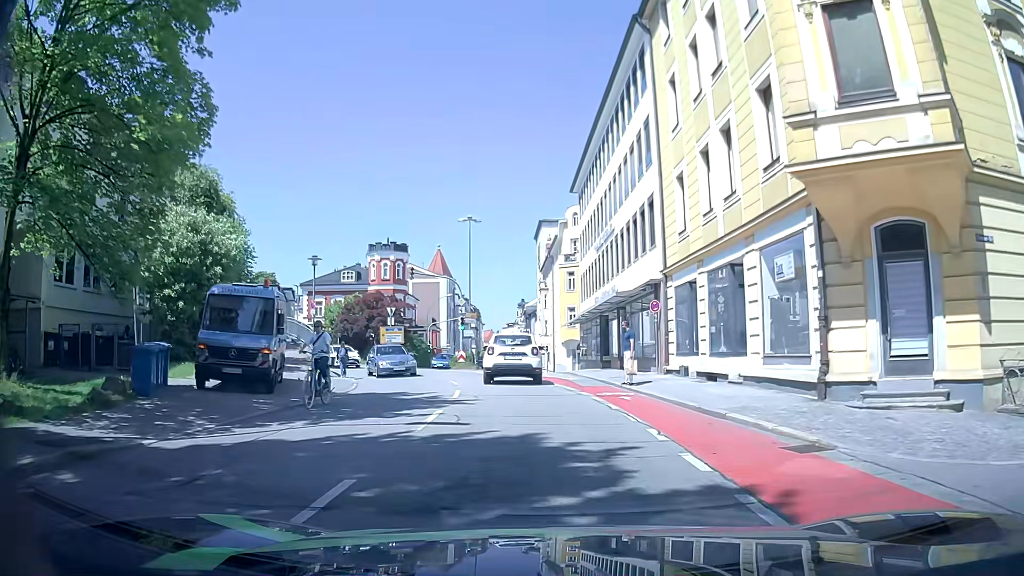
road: tertiary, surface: asphalt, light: Day
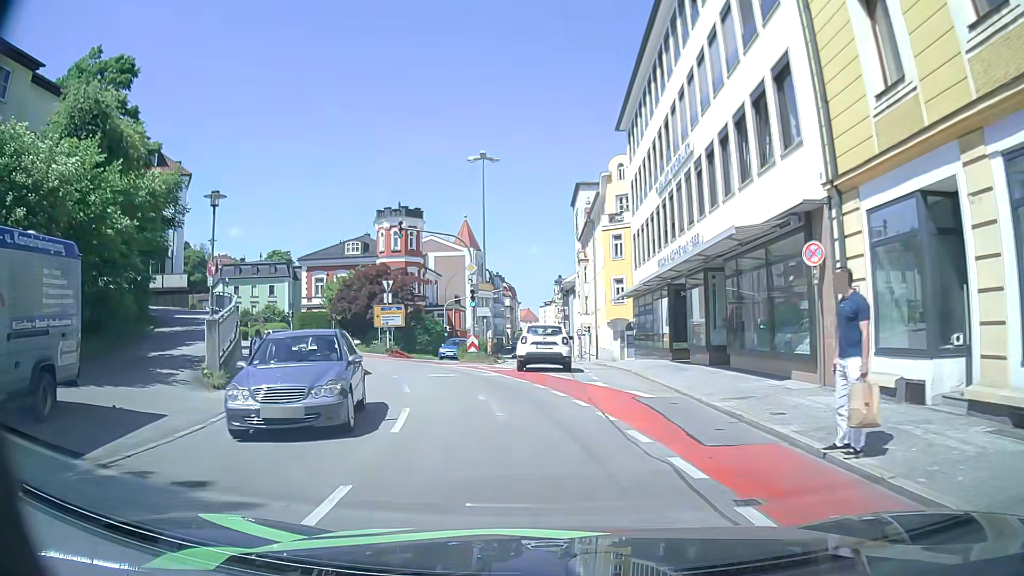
(+0.2, +12.5) m; -1°
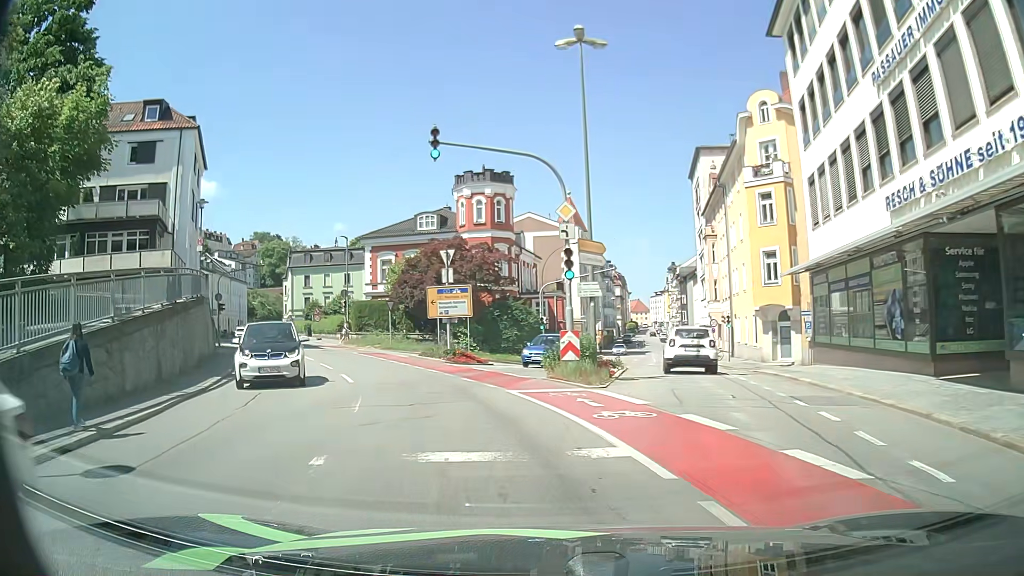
(-0.8, +13.8) m; -6°
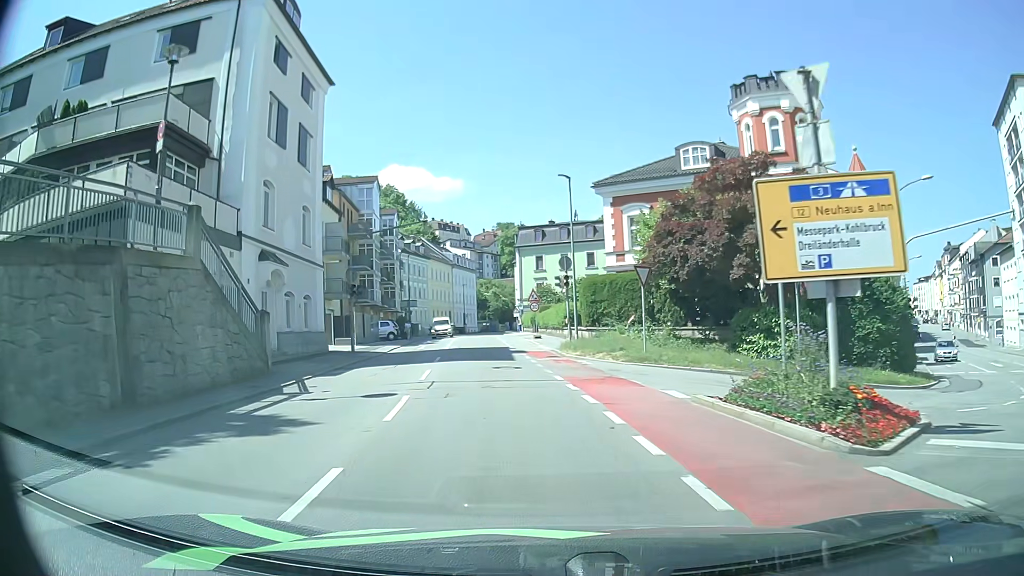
(-4.1, +19.9) m; -24°
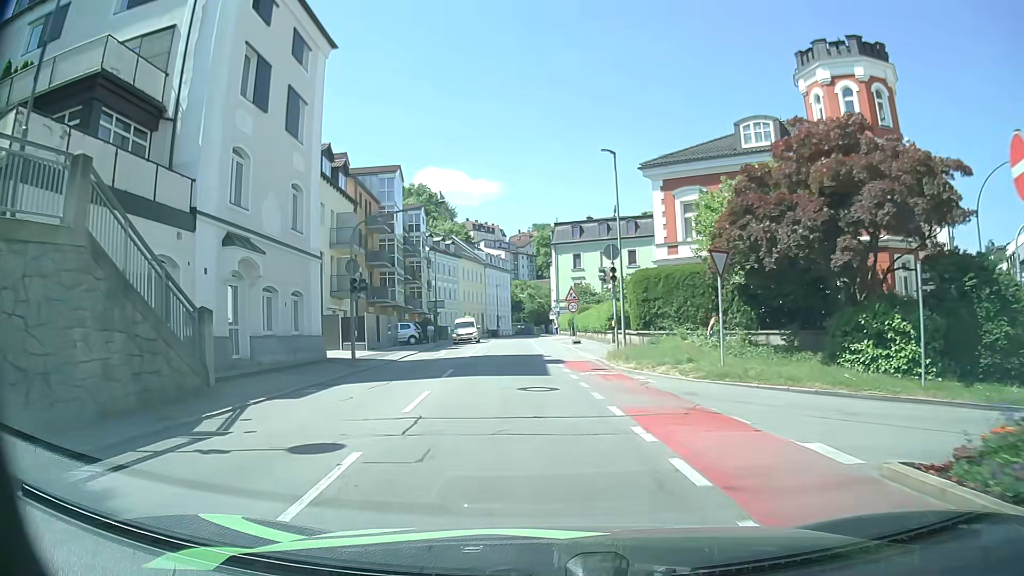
(-0.2, +5.4) m; -3°
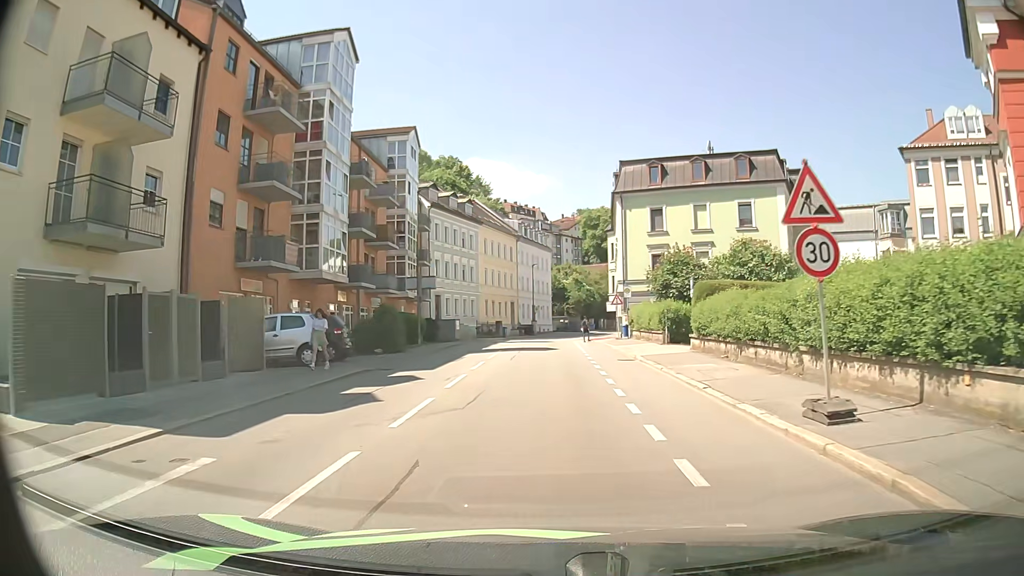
(-1.3, +27.6) m; -4°
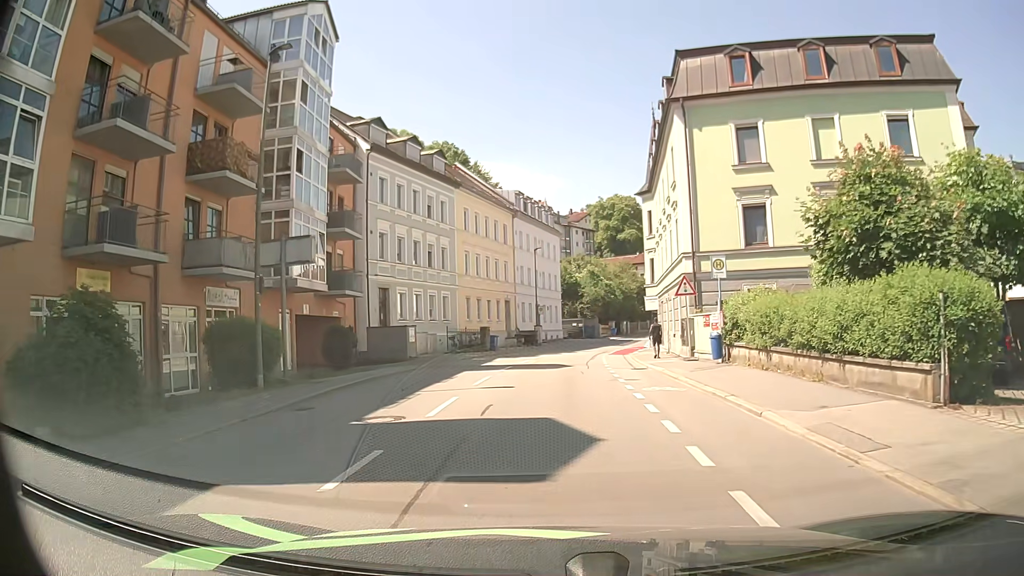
(-0.1, +20.7) m; -1°
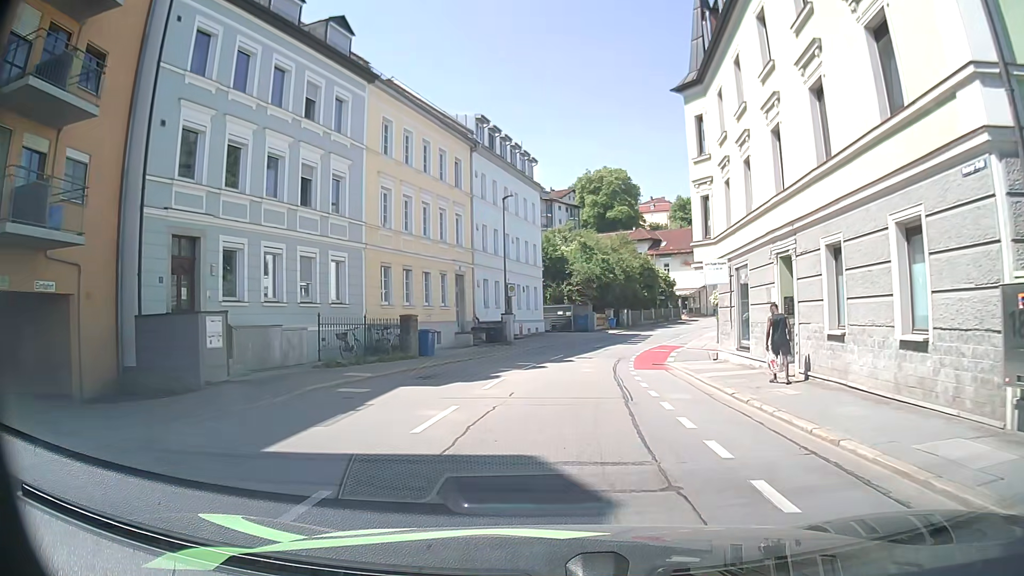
(0.0, +19.9) m; 0°
(0, +10) (+1, +20) (+2, +30) (+5, +40) (+8, +49) (+12, +58) (+16, +67) (+21, +76) (+28, +84) (+35, +91) m
